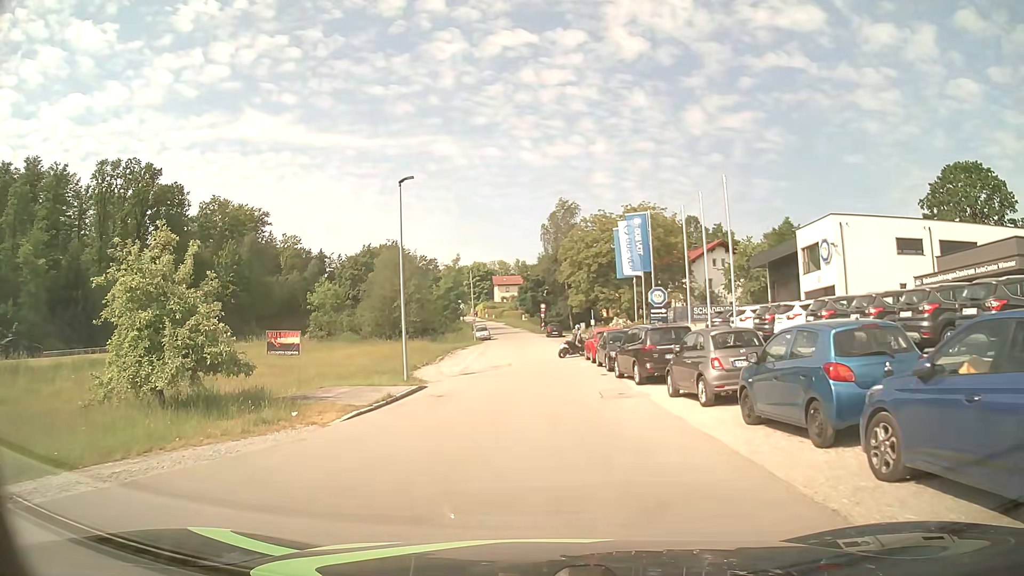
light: Day
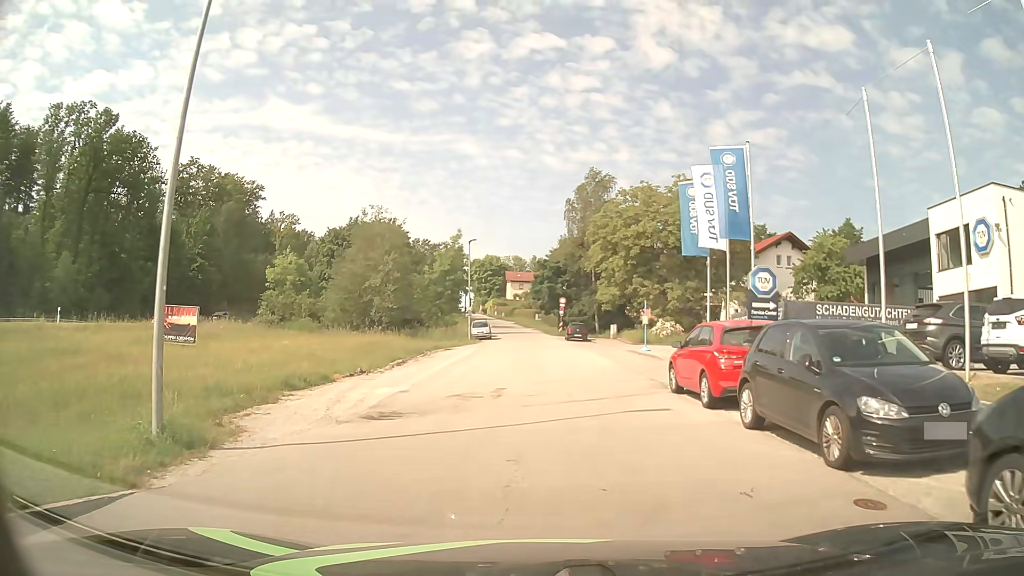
(-0.2, +18.2) m; -1°
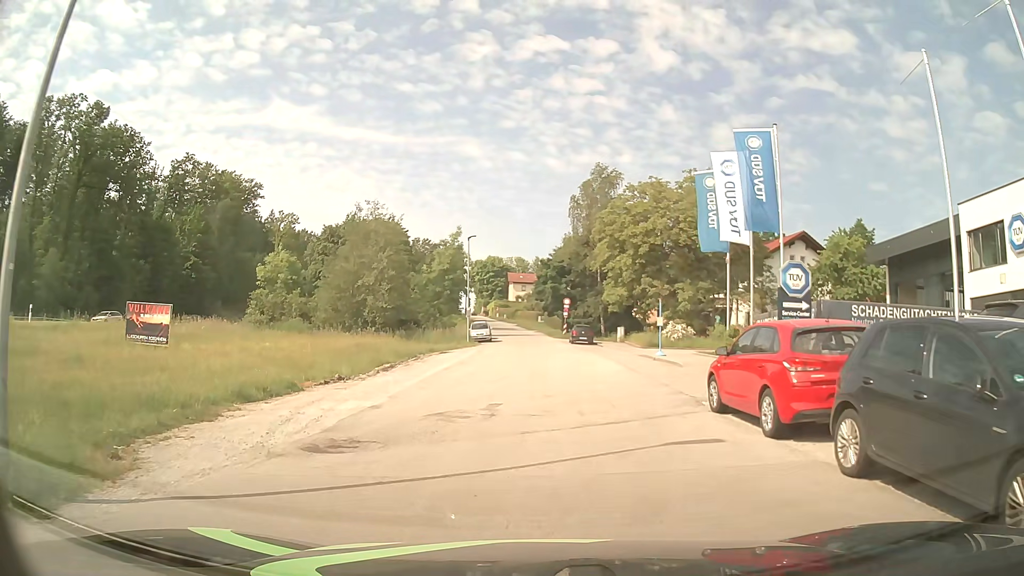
(0.0, +3.0) m; -1°
